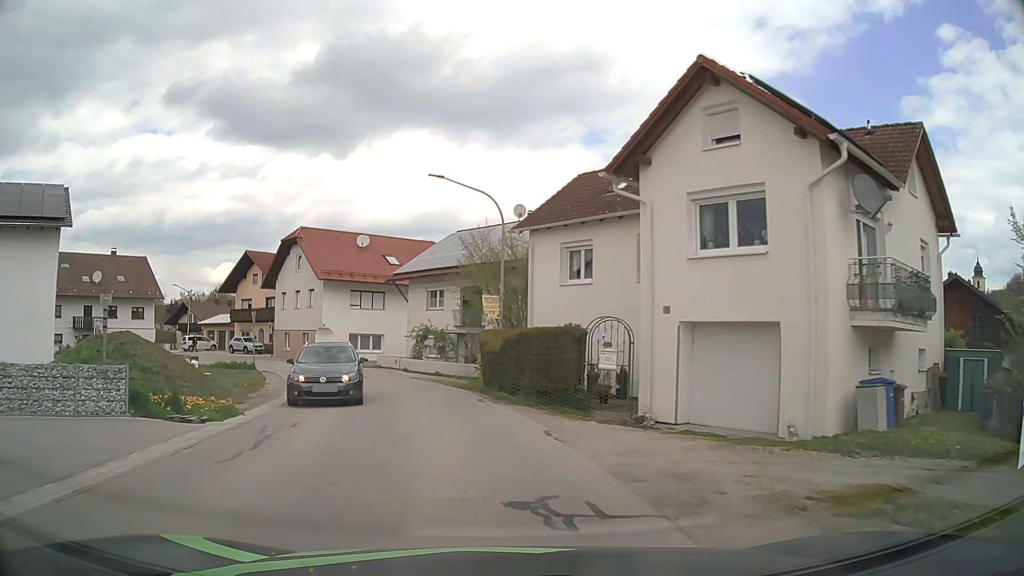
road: tertiary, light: Day
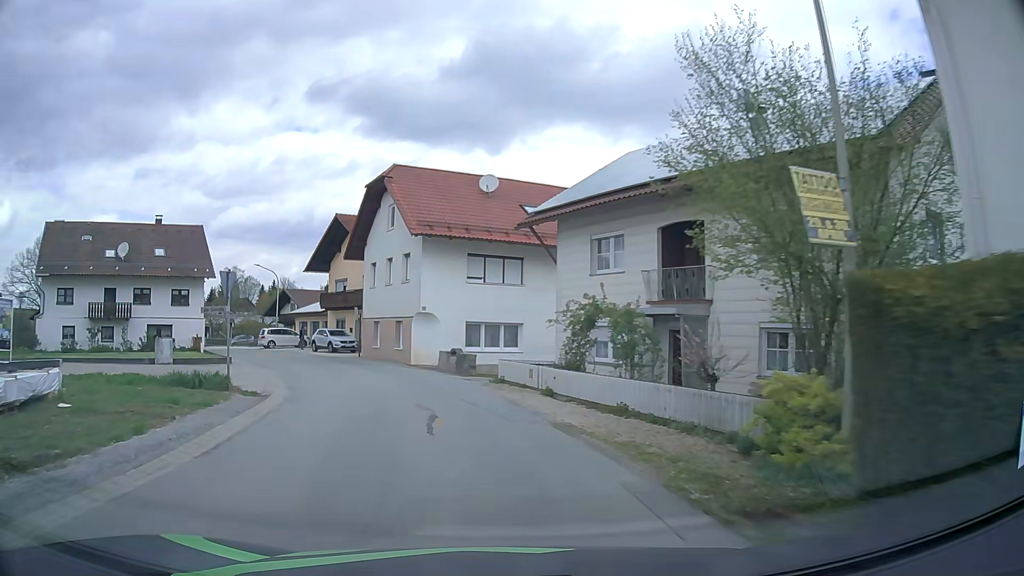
(-1.8, +17.5) m; -13°
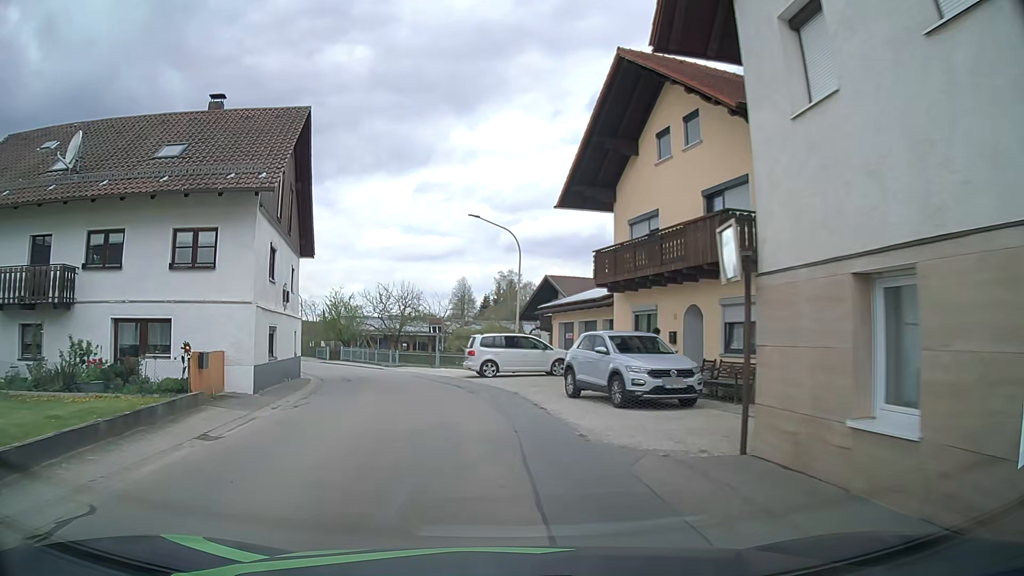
(-6.9, +28.7) m; -26°
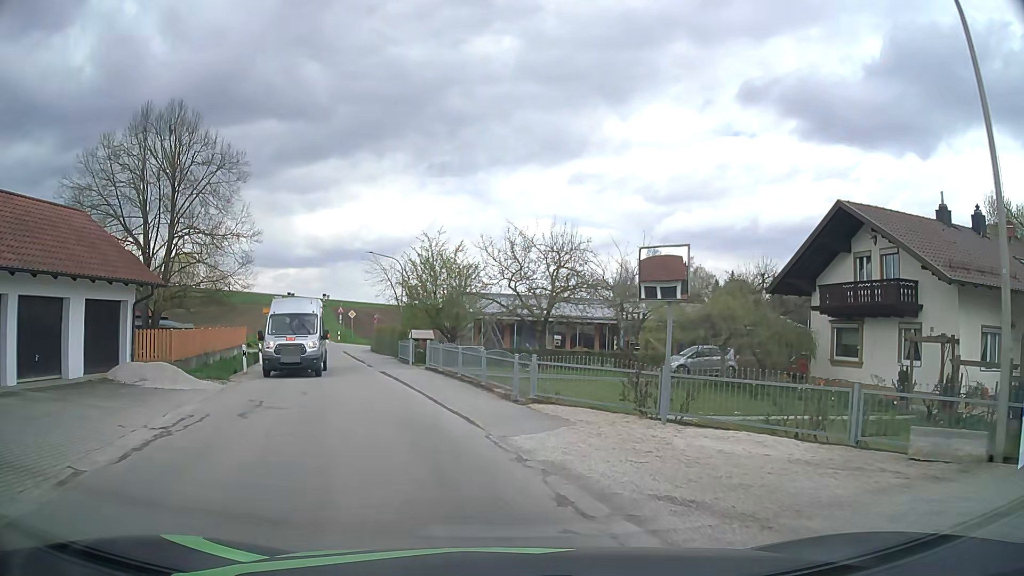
(-3.0, +25.2) m; -13°
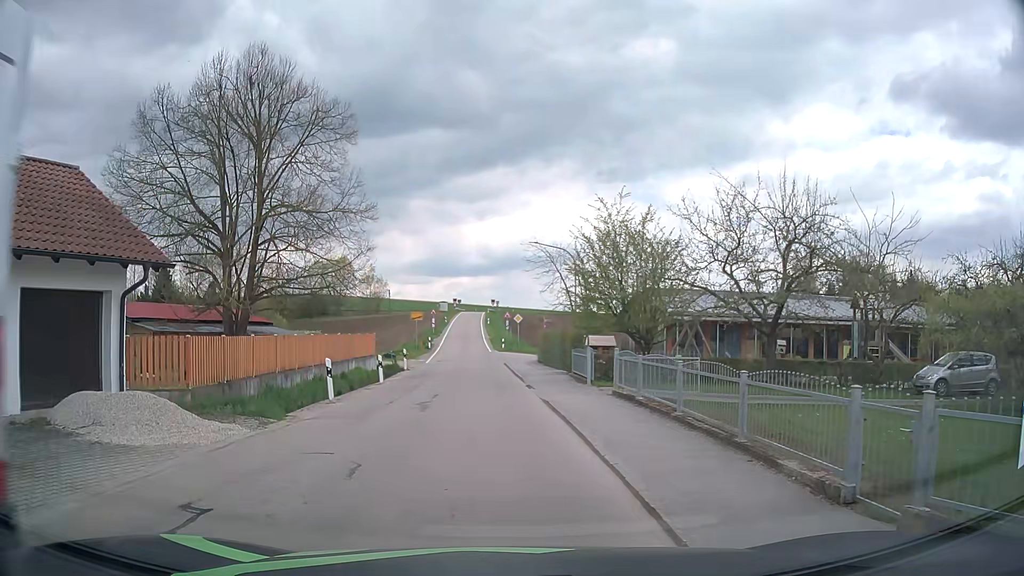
(-0.7, +8.6) m; -13°
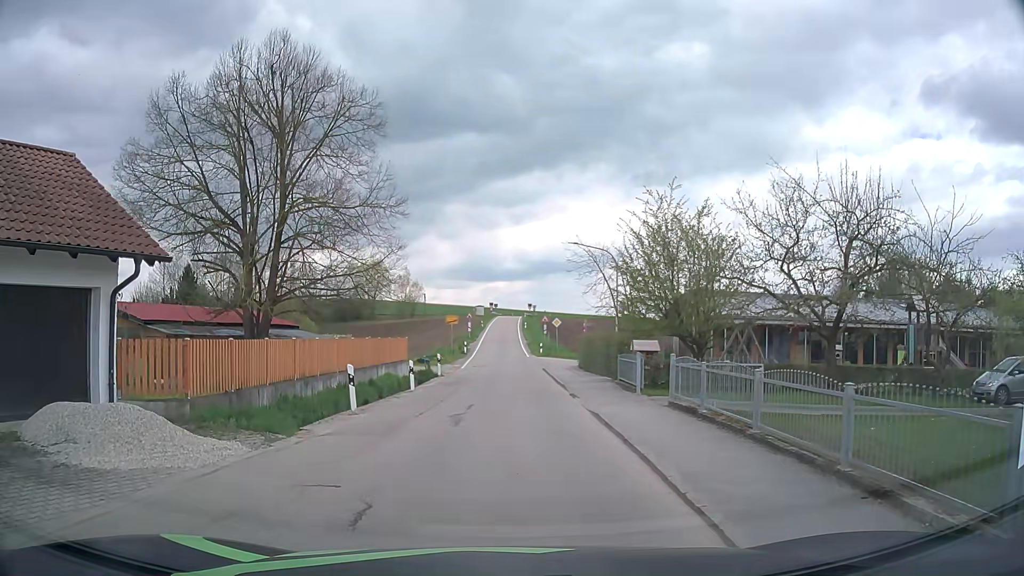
(-0.1, +1.9) m; -3°
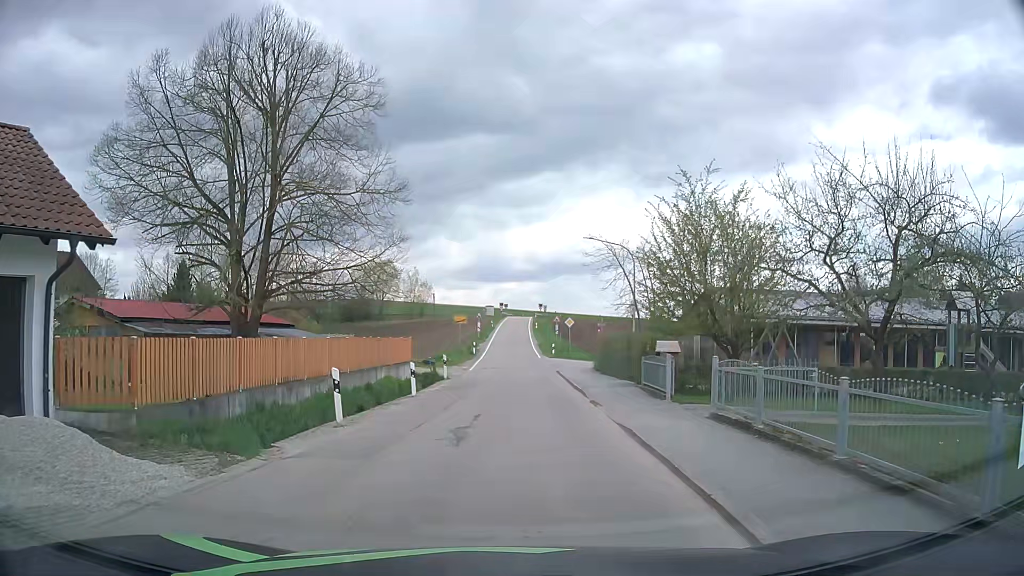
(0.0, +2.4) m; -2°
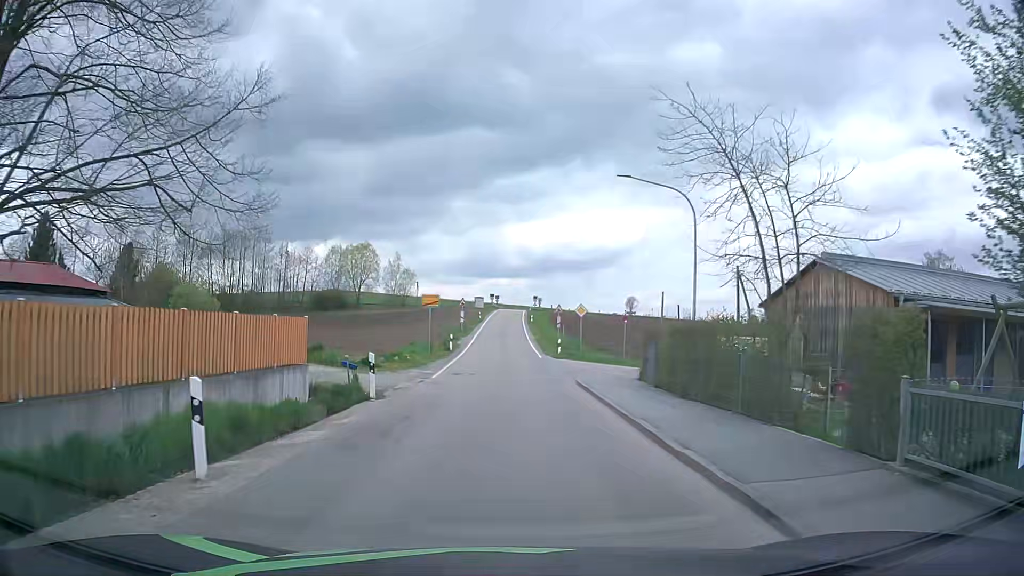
(+0.2, +14.7) m; +1°
